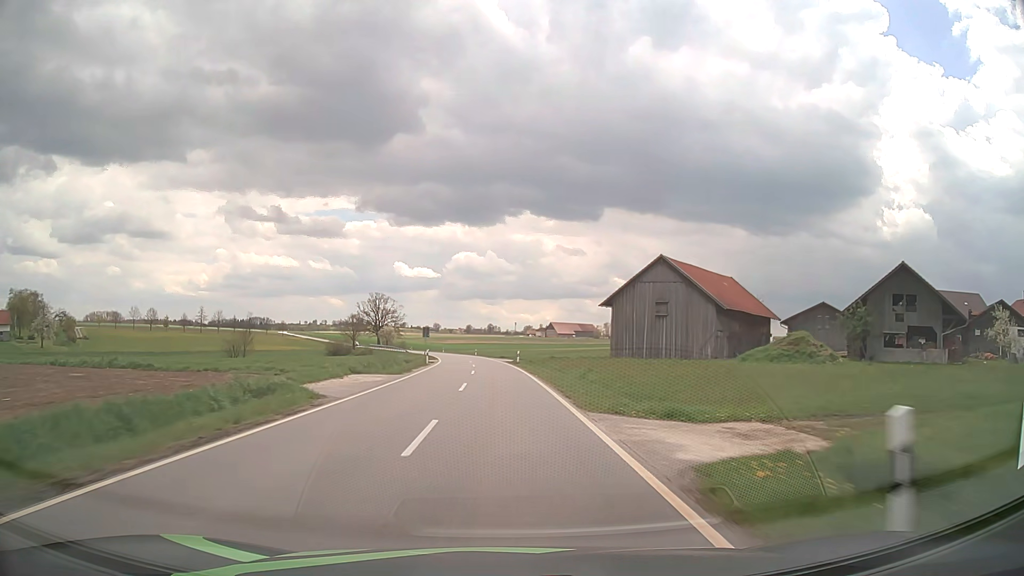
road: tertiary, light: Day
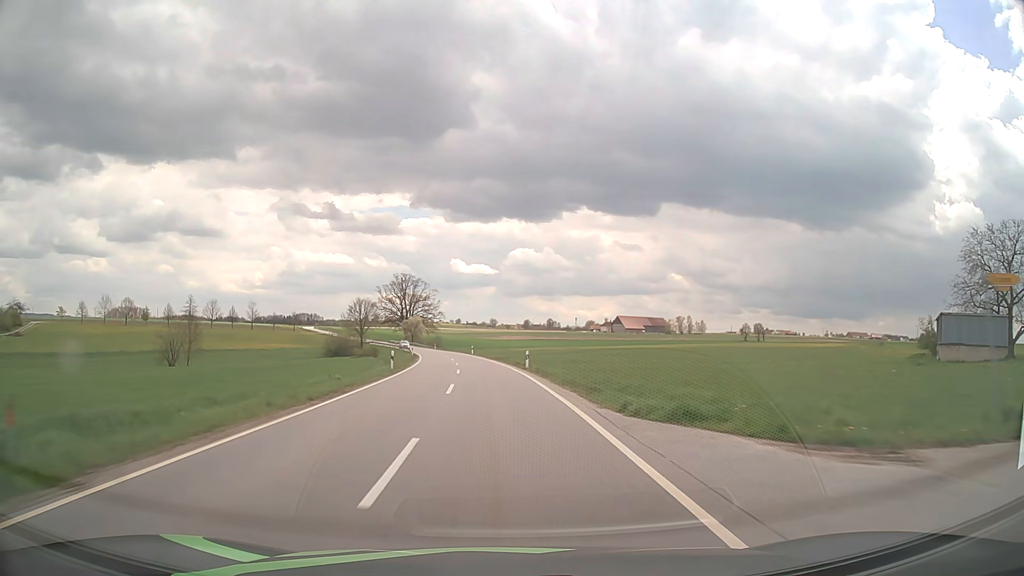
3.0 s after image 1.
(-2.3, +63.7) m; -5°
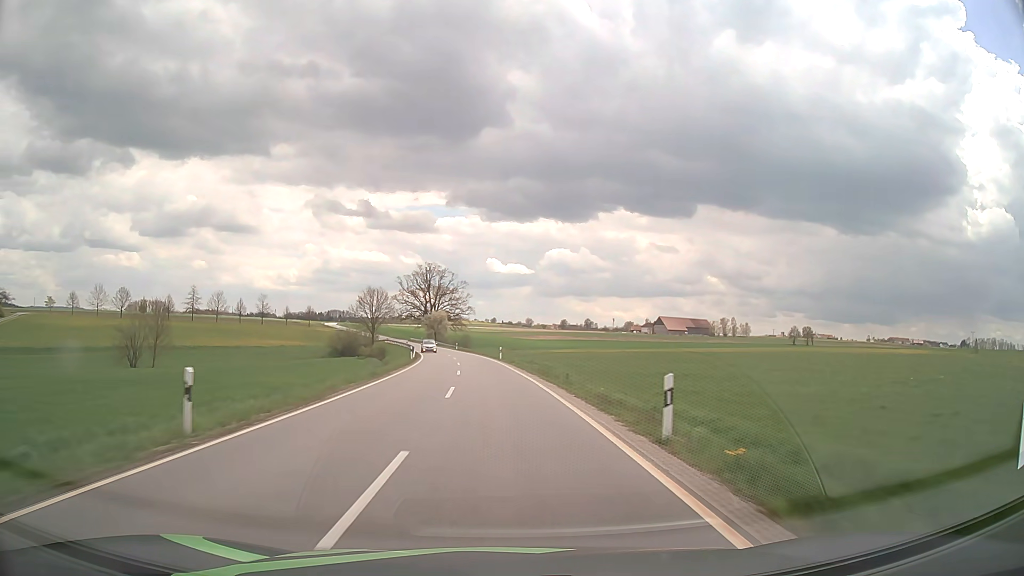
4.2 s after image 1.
(-0.6, +25.6) m; -3°
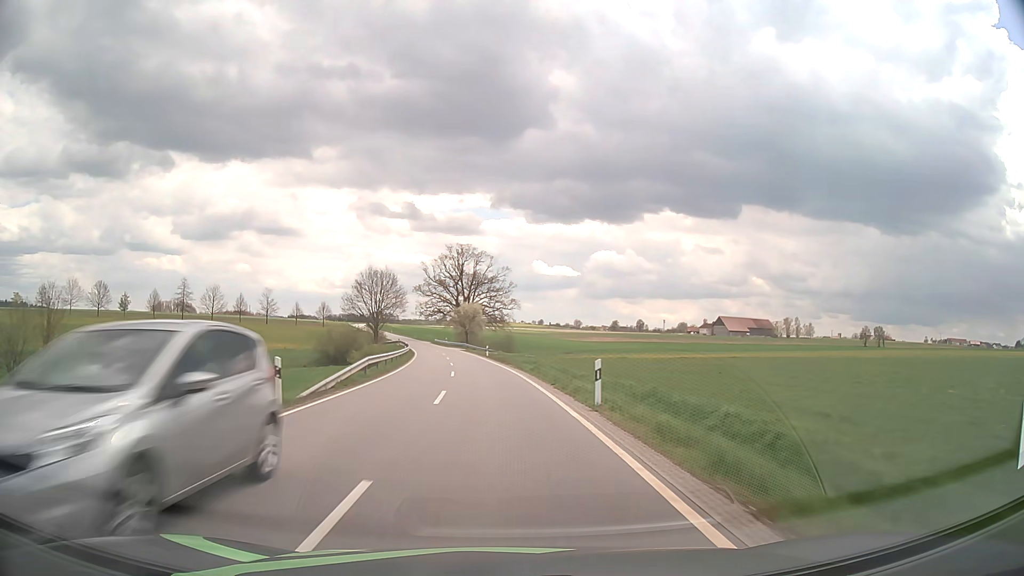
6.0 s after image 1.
(-1.3, +38.5) m; -4°
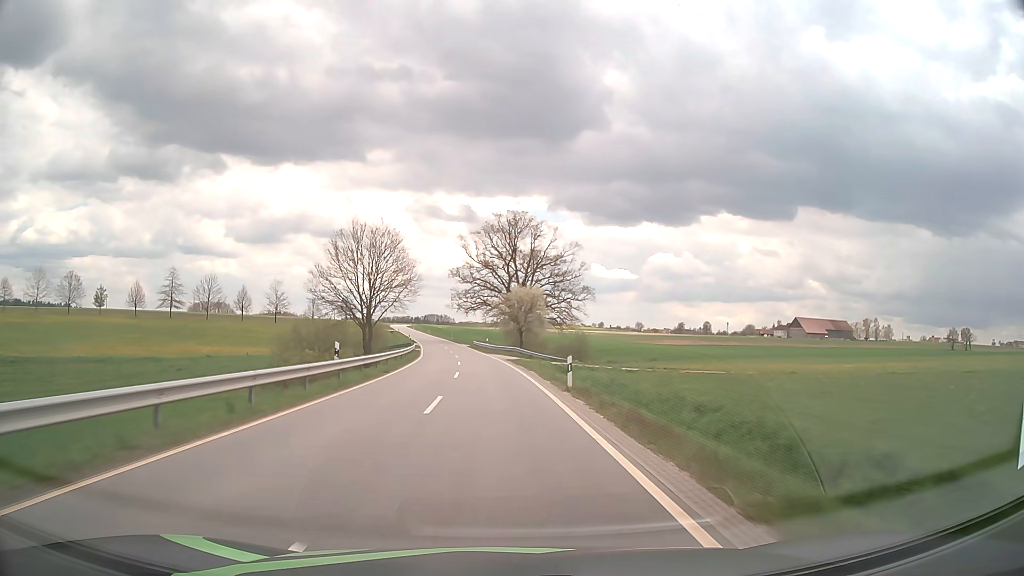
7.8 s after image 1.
(-1.7, +38.7) m; -5°
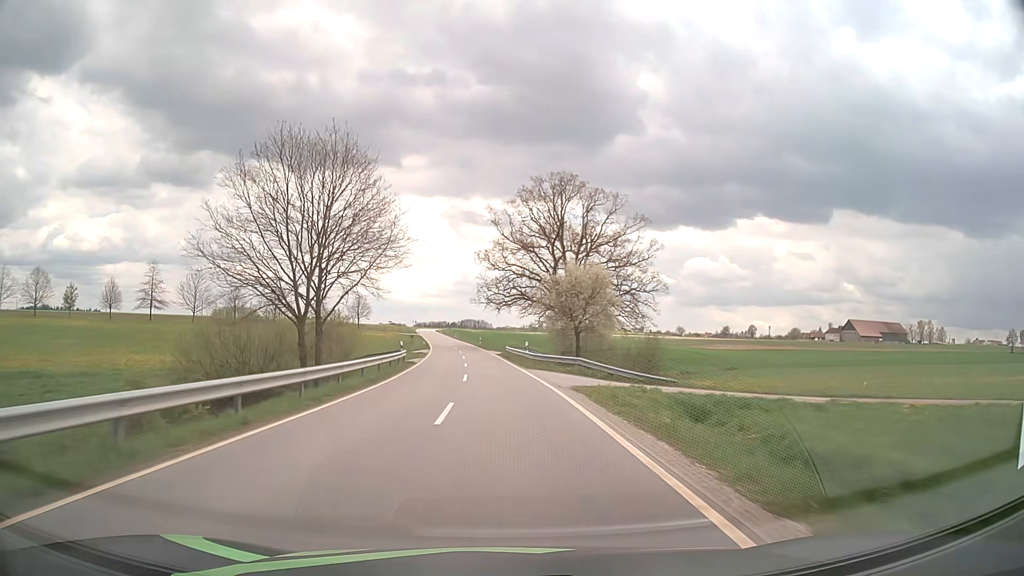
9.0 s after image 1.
(-0.7, +26.0) m; -3°
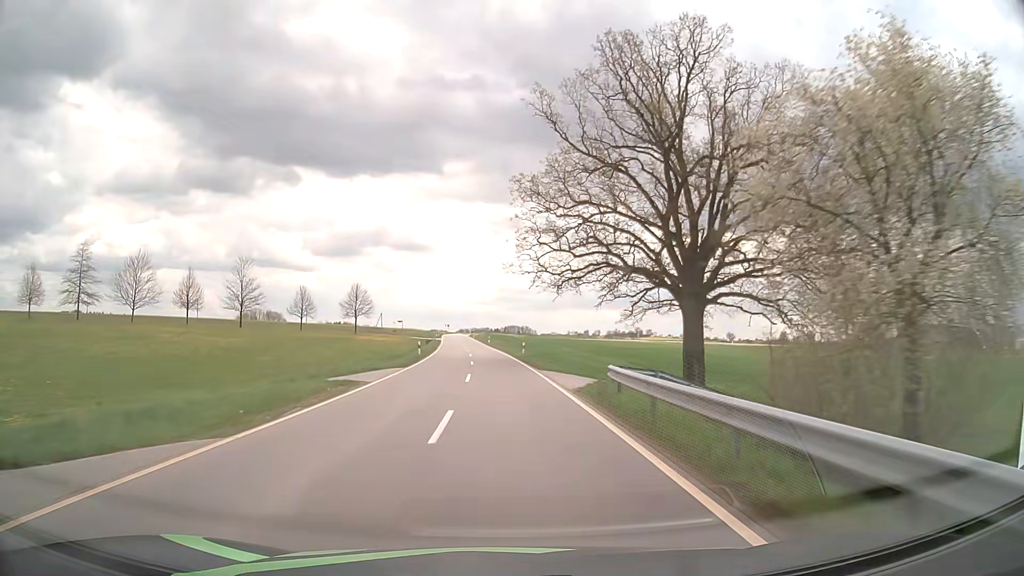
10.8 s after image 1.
(-1.4, +39.1) m; -4°
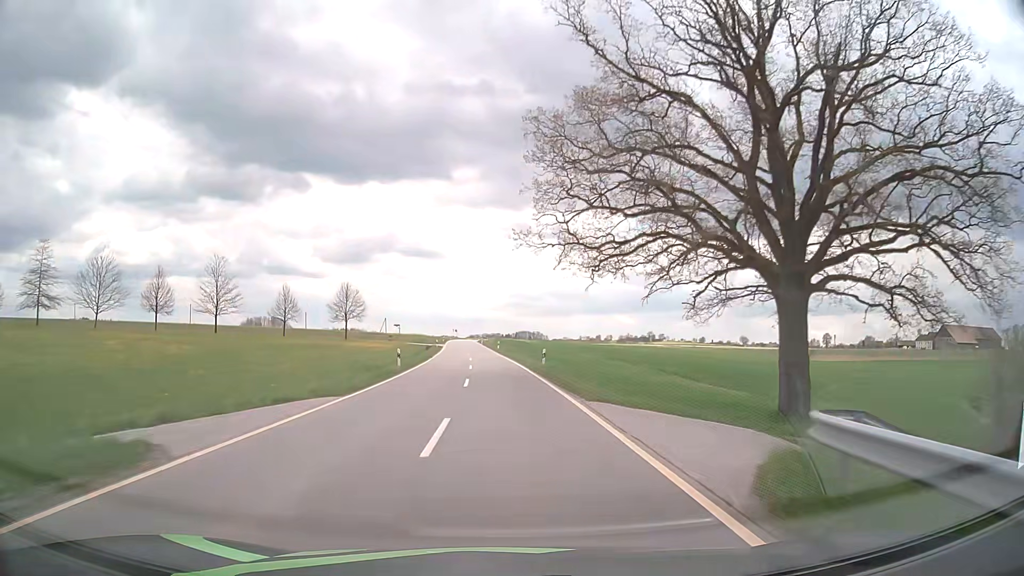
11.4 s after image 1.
(-0.1, +13.0) m; -1°
(0, +10) (0, +20) (-1, +30) (-1, +40) (-2, +50) (-2, +60) (-3, +70) (-4, +80) (-5, +90) (-5, +100) m
